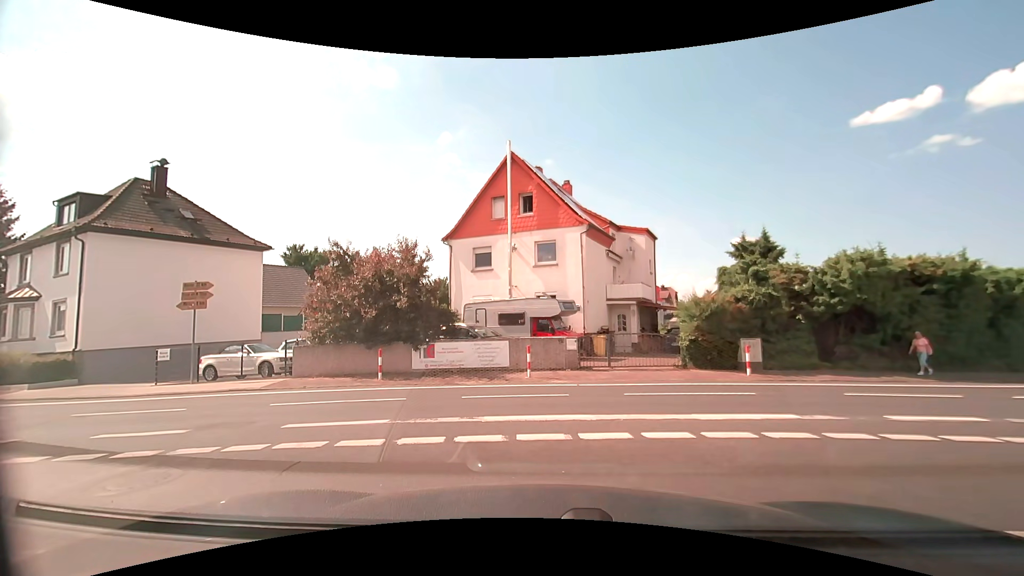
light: Day
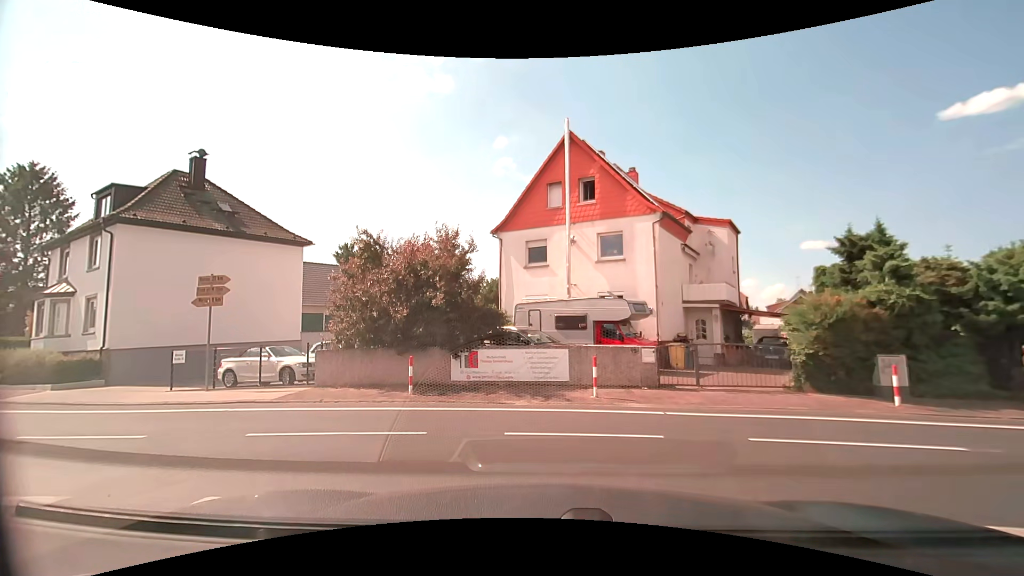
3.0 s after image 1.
(-0.1, +3.4) m; -4°
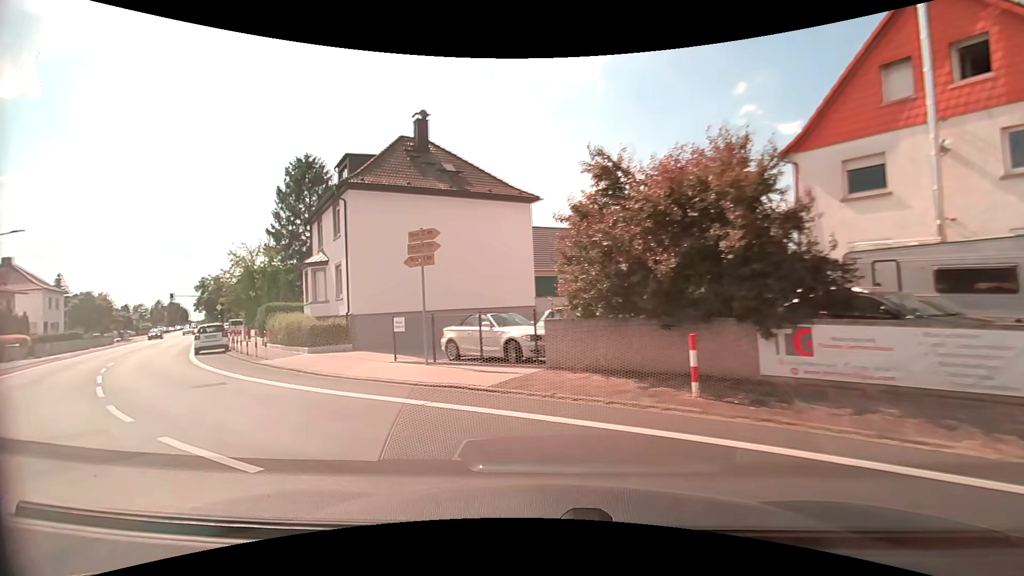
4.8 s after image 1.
(-1.3, +5.4) m; -27°
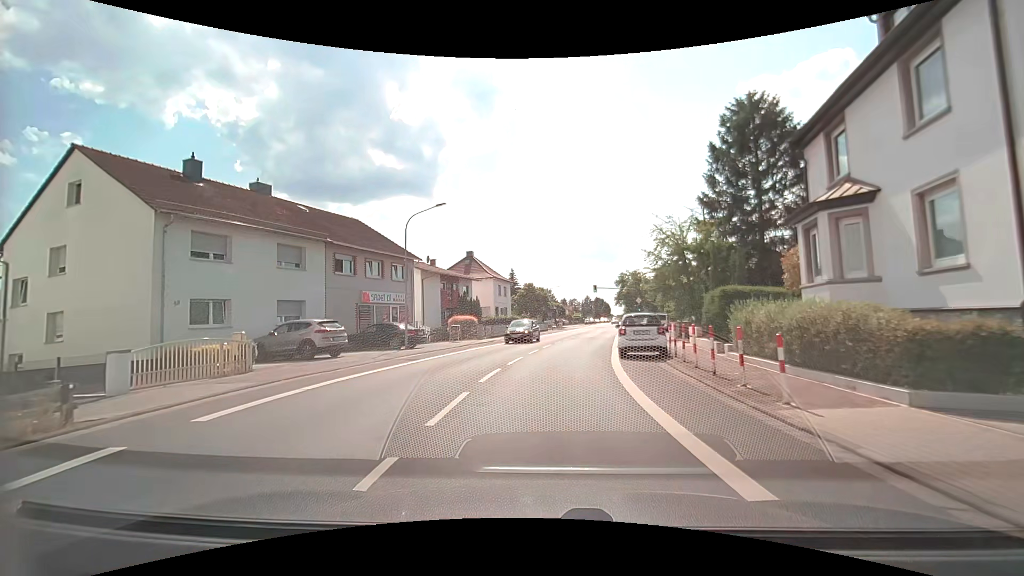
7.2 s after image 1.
(-6.9, +11.5) m; -46°
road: secondary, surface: asphalt
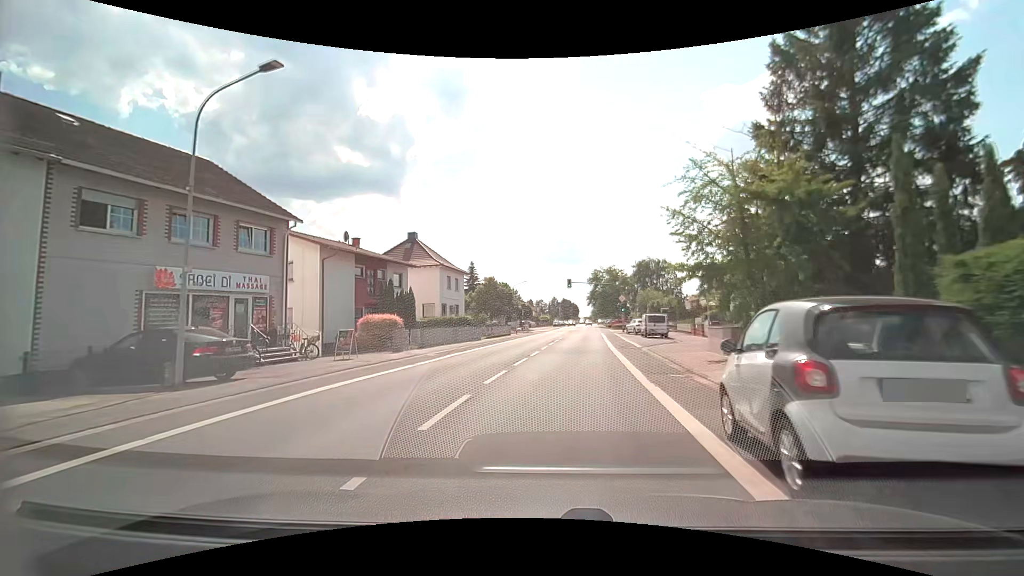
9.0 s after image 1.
(+0.5, +14.1) m; +5°
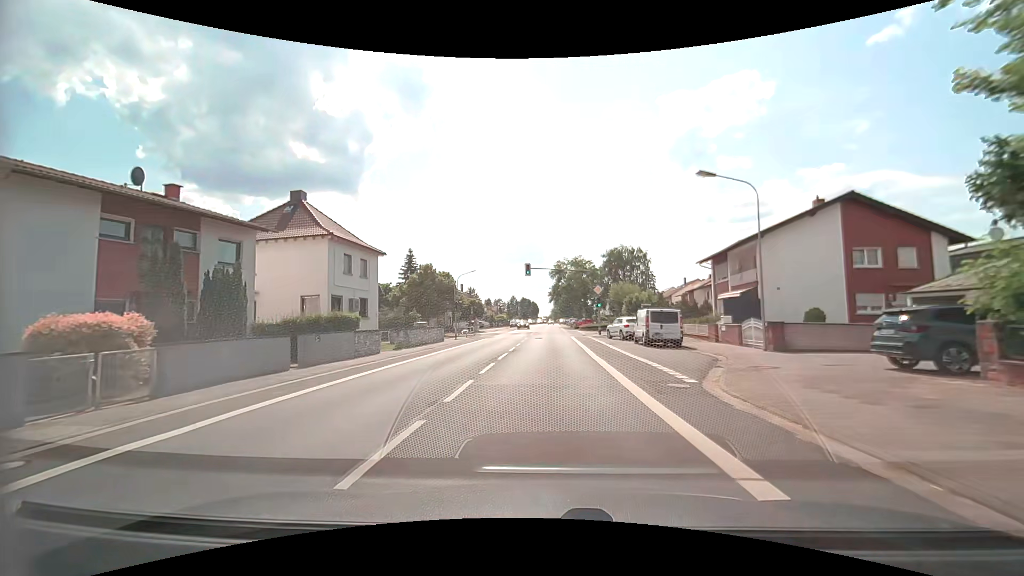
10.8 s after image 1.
(+0.6, +15.8) m; +4°
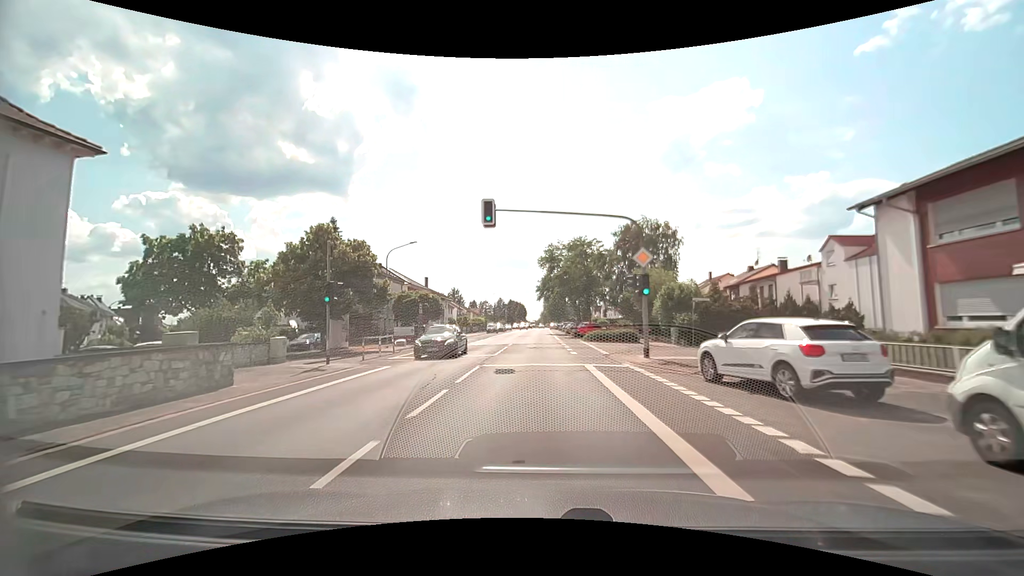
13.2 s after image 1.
(+0.5, +24.1) m; +1°
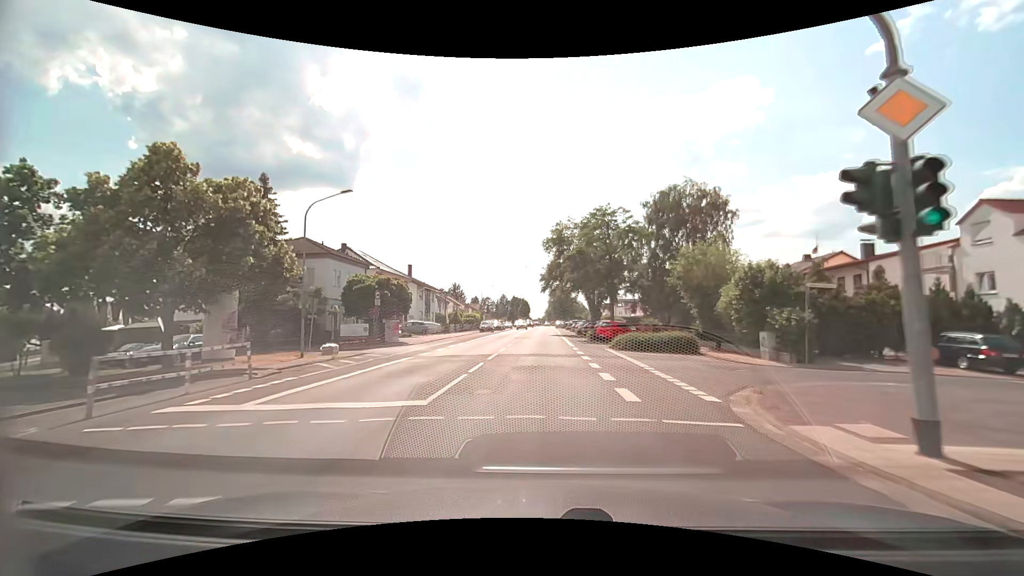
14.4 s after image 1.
(-0.1, +13.9) m; -1°
(0, +10) (0, +20) (0, +30) (0, +40) (0, +50) (0, +60) (0, +70) (0, +80) (+1, +90) (+1, +100) m
